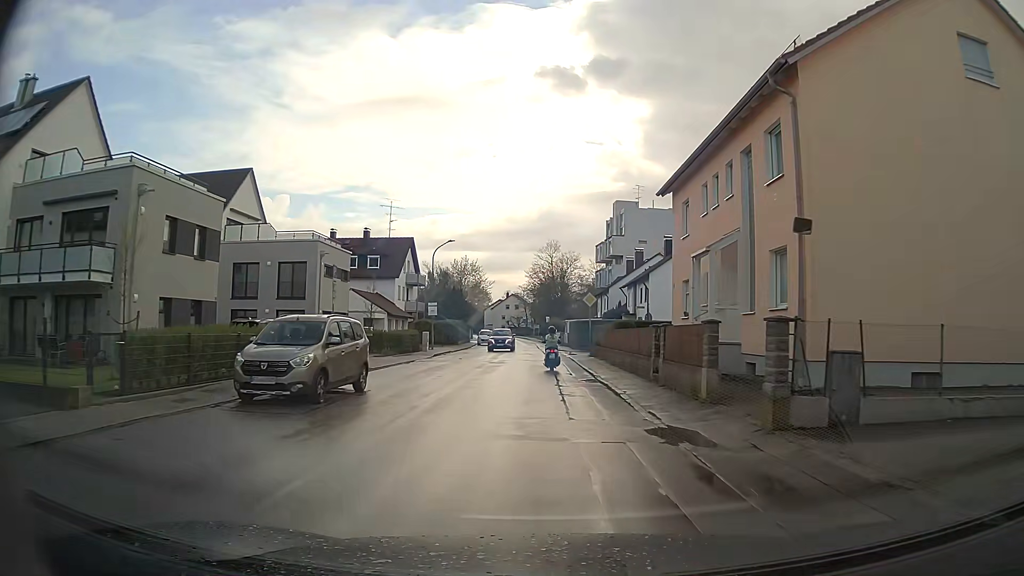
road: residential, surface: asphalt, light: Day
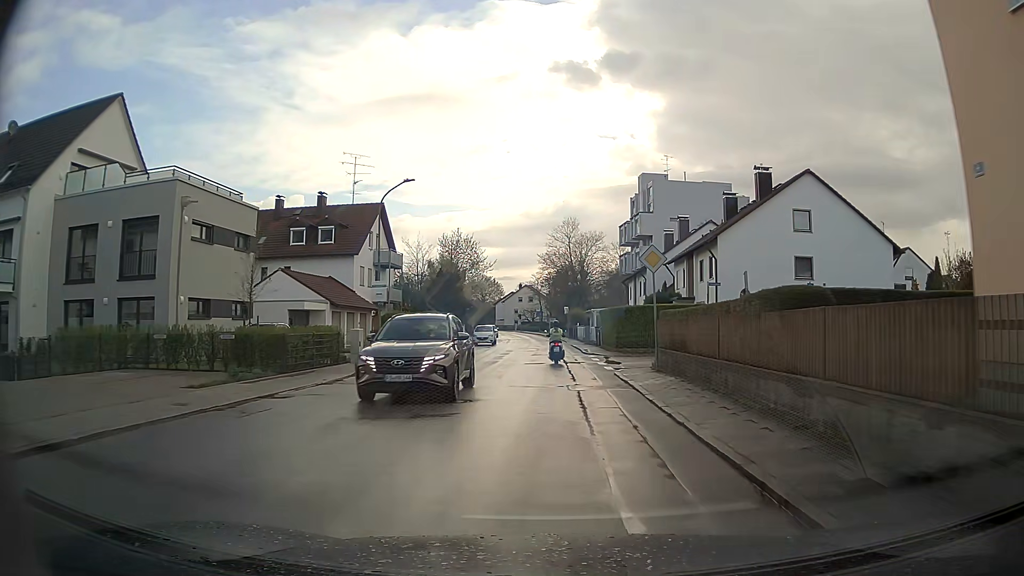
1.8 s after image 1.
(-0.4, +18.5) m; -2°
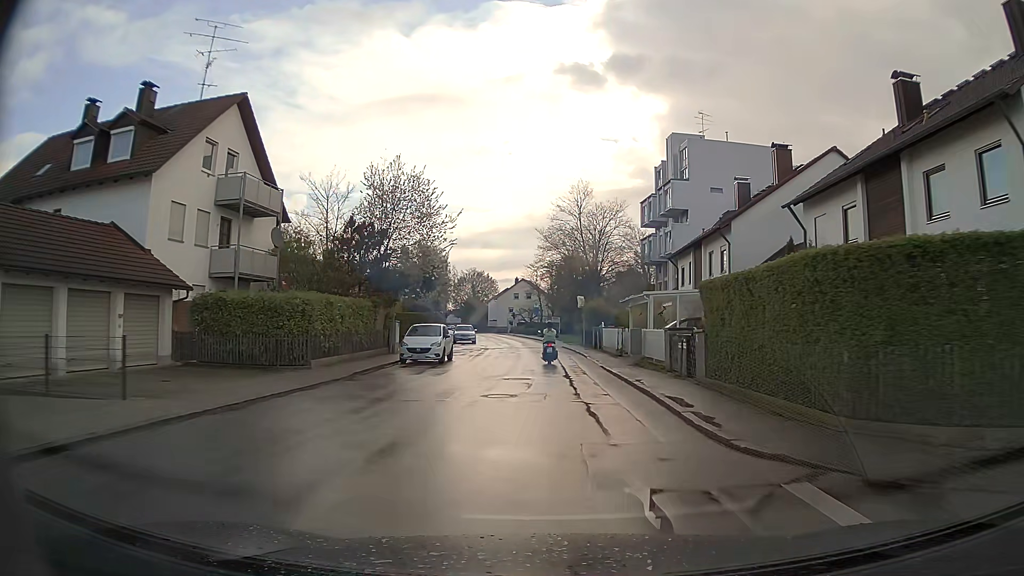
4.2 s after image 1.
(-0.1, +26.2) m; 0°
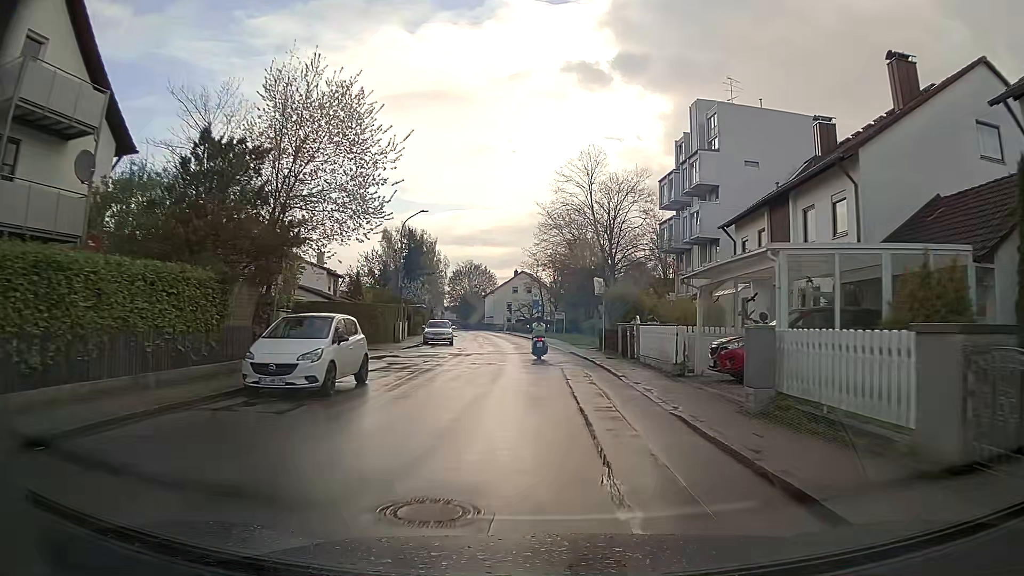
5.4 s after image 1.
(-0.1, +13.7) m; 0°
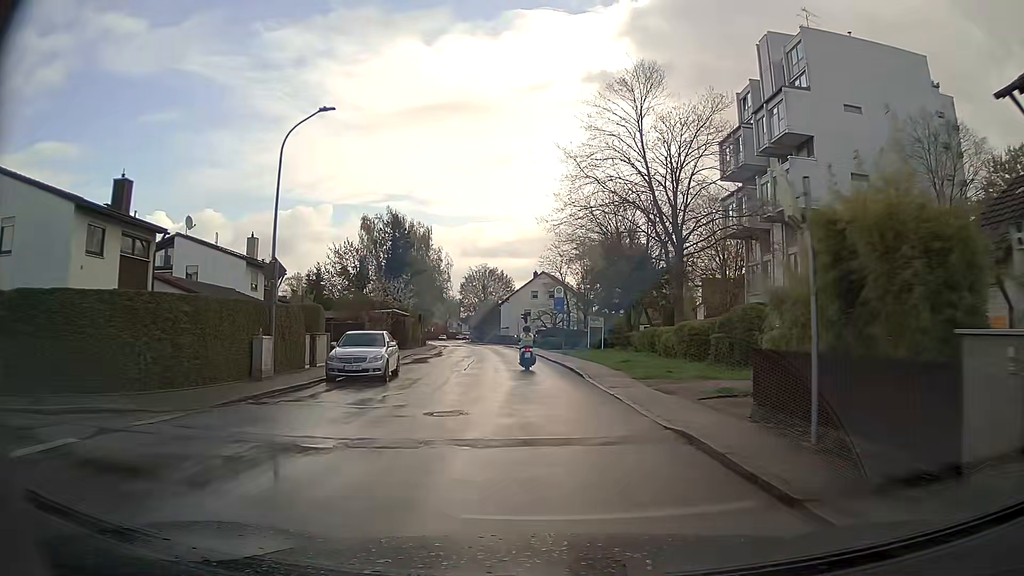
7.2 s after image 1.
(-0.3, +21.0) m; -3°
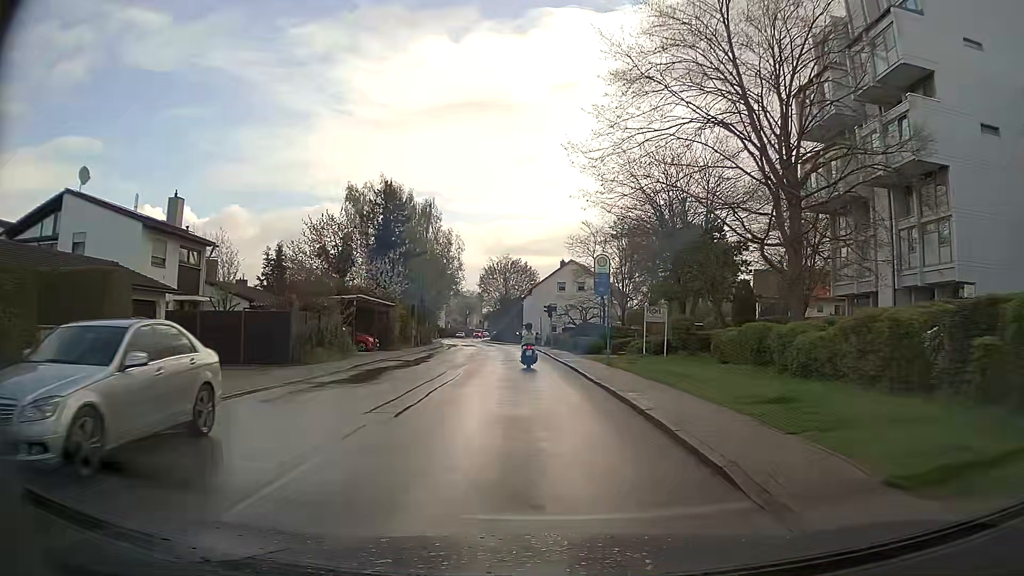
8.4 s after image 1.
(-0.1, +14.2) m; -2°
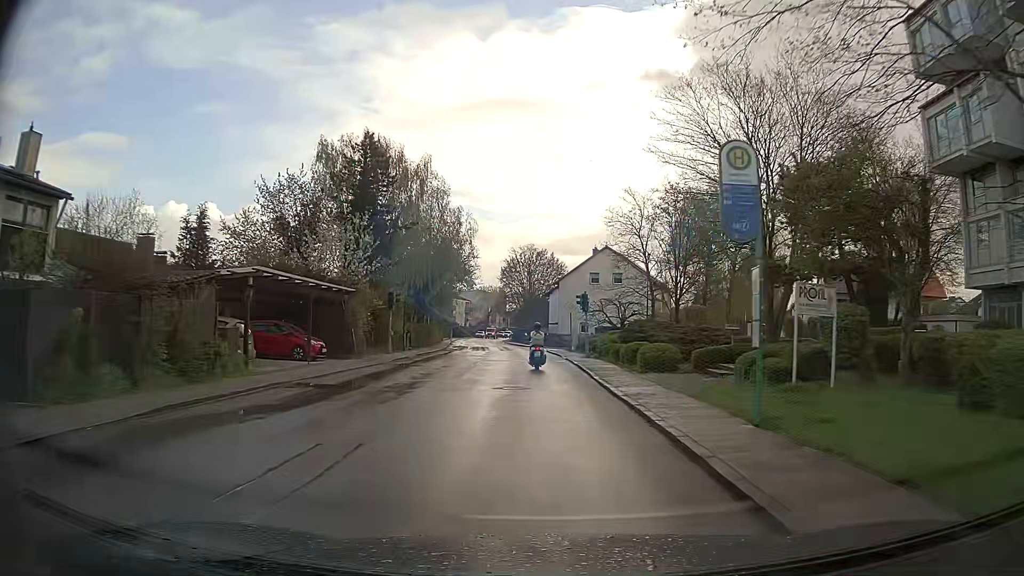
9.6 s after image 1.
(-0.3, +14.2) m; -2°
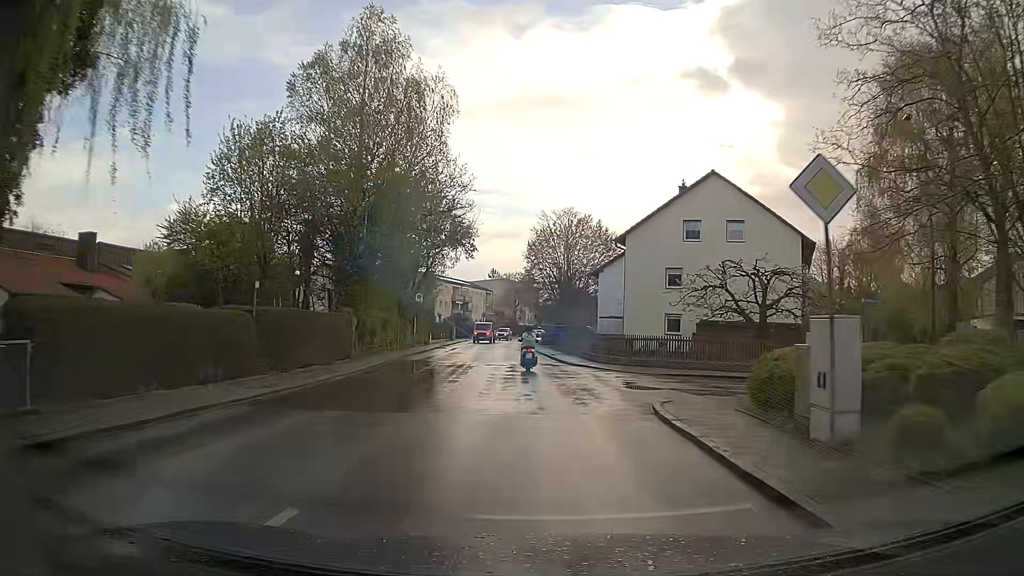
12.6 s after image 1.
(-1.2, +35.2) m; -3°
(0, +10) (0, +20) (-1, +30) (-2, +40) (-2, +50) (-3, +60) (-3, +70) (-4, +80) (-4, +90) (-3, +100) m
